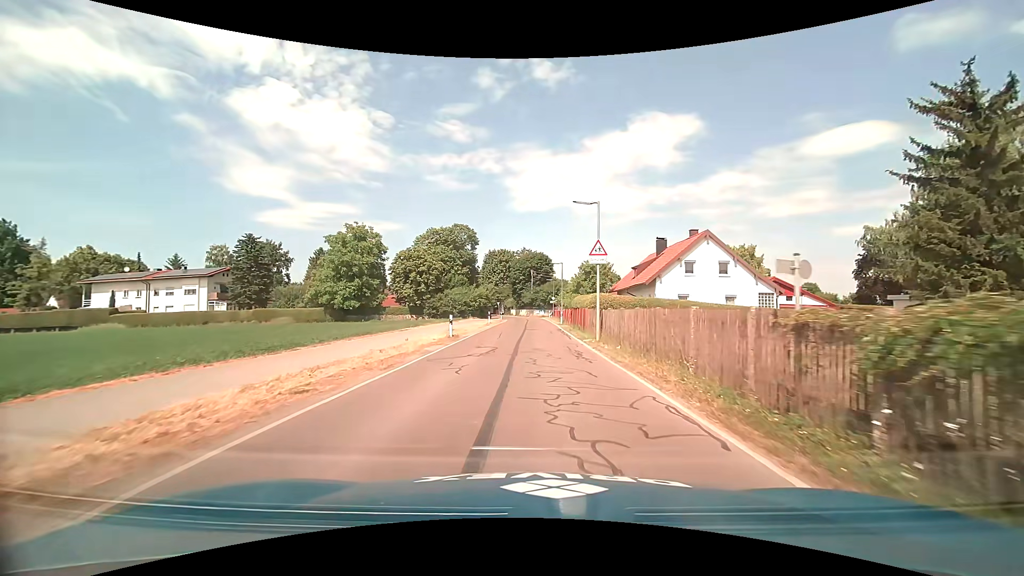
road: tertiary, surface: asphalt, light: Day
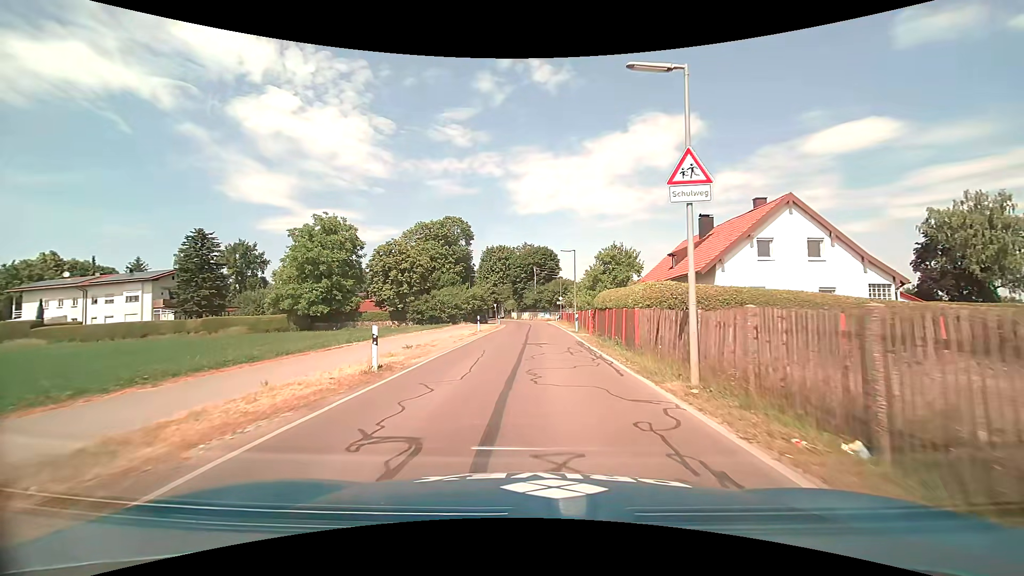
(0.0, +12.4) m; -1°
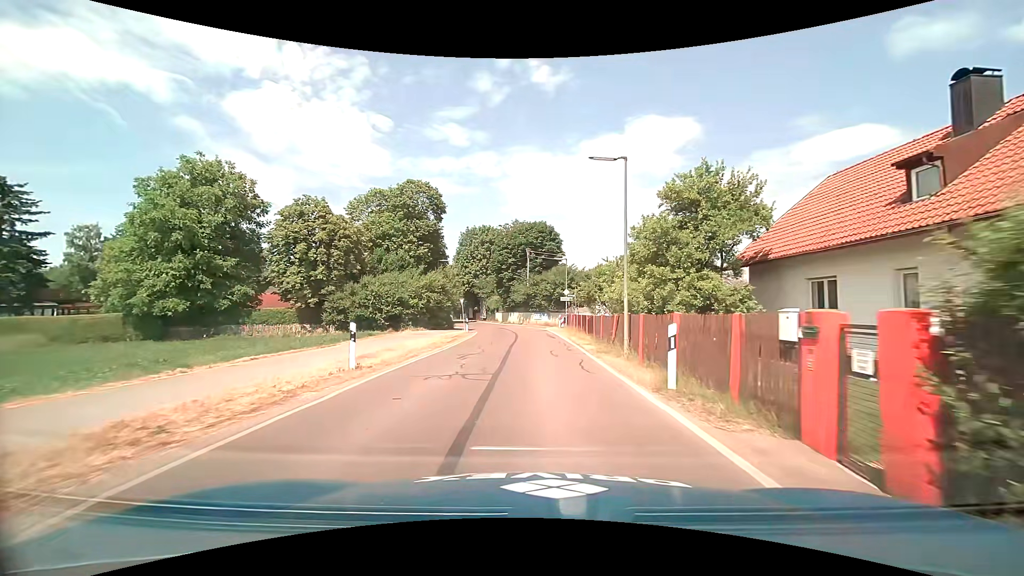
(+0.4, +24.1) m; 0°
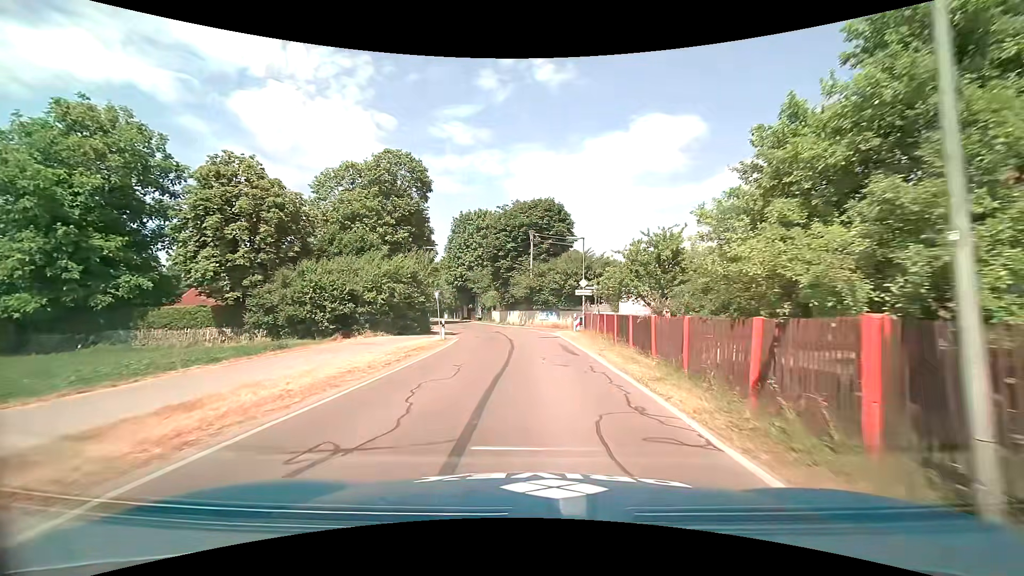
(+0.1, +11.7) m; 0°
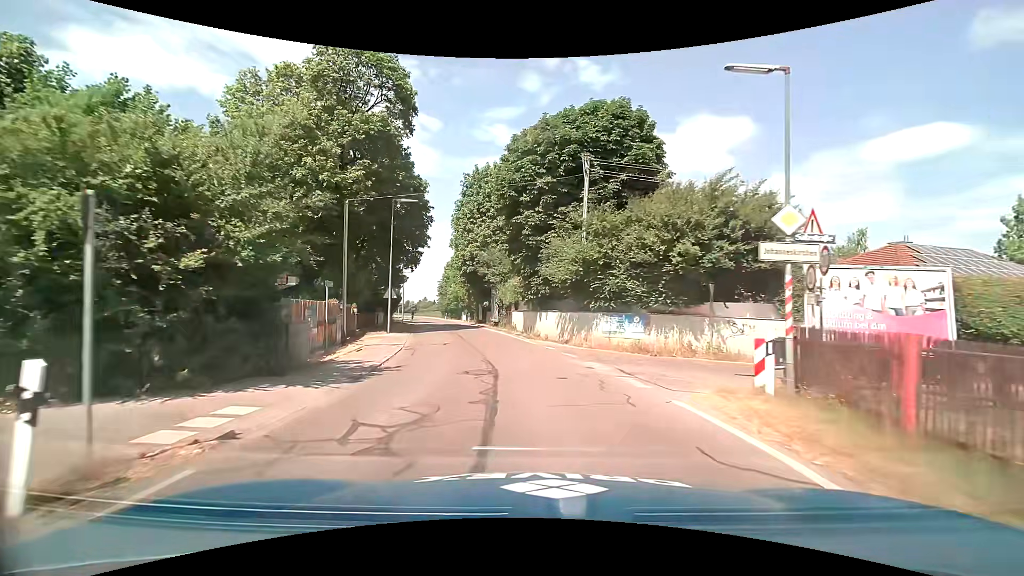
(-0.6, +23.0) m; -5°
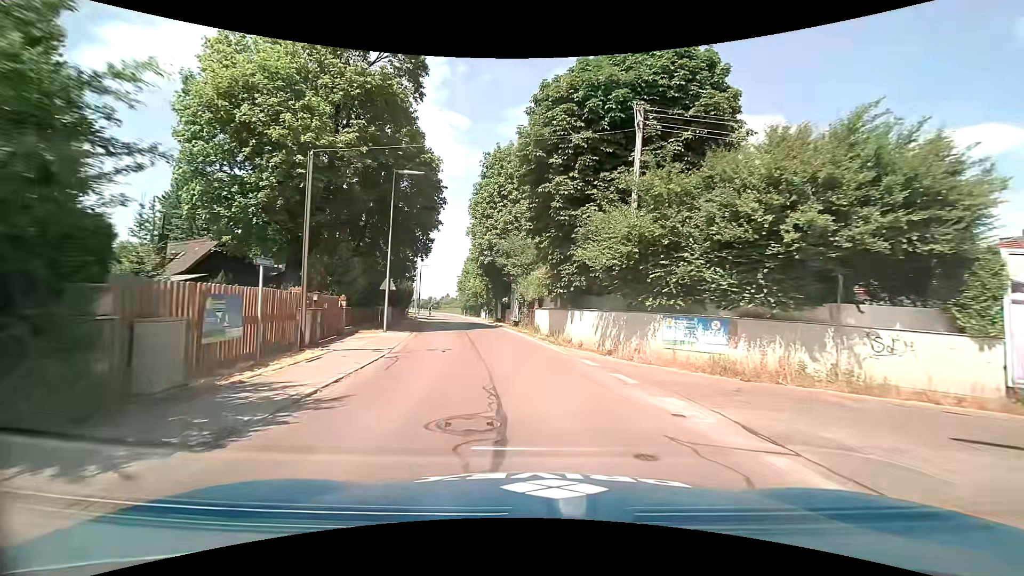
(-0.2, +5.6) m; -3°
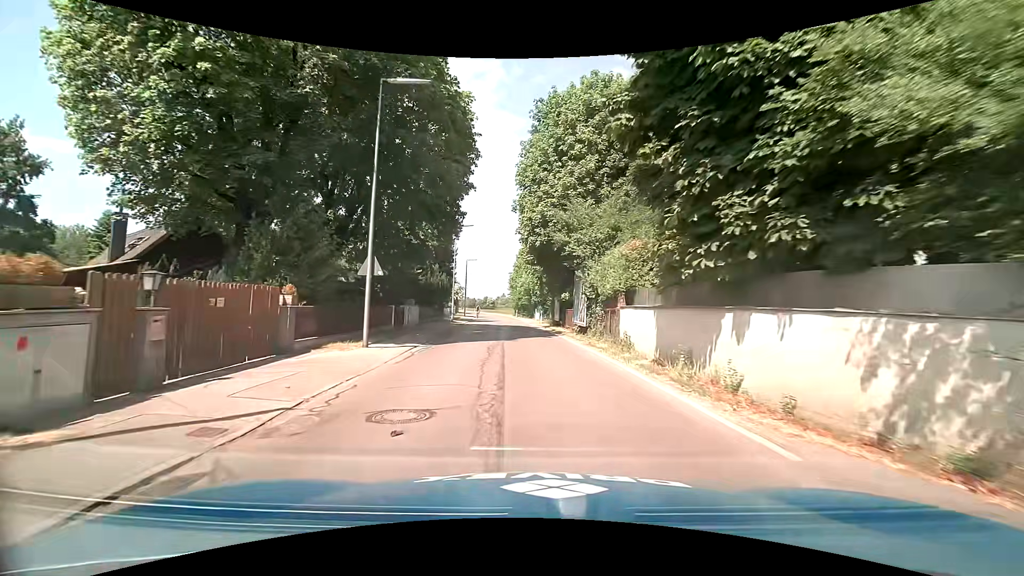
(-0.5, +10.7) m; -6°
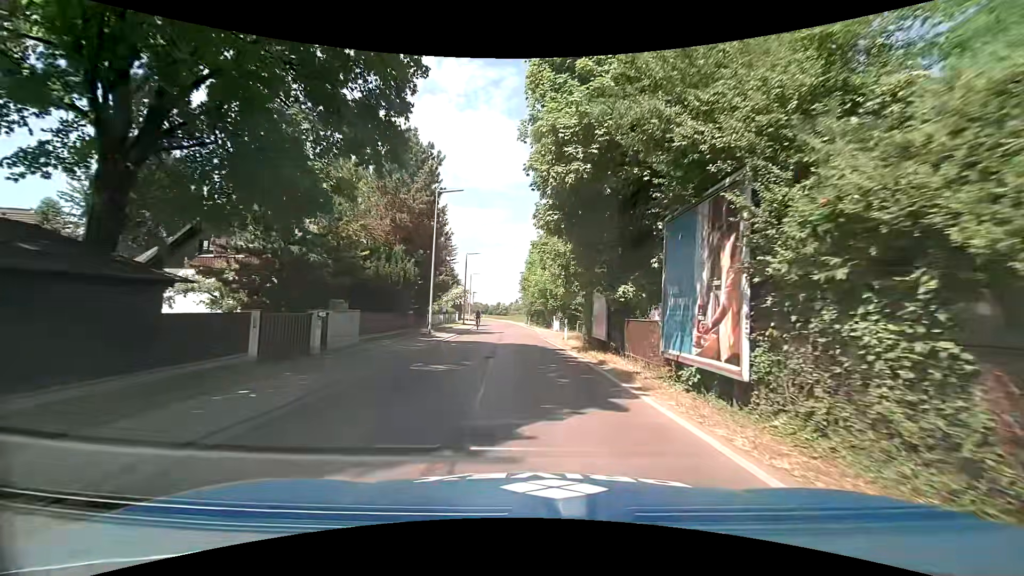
(-0.3, +14.9) m; -2°
